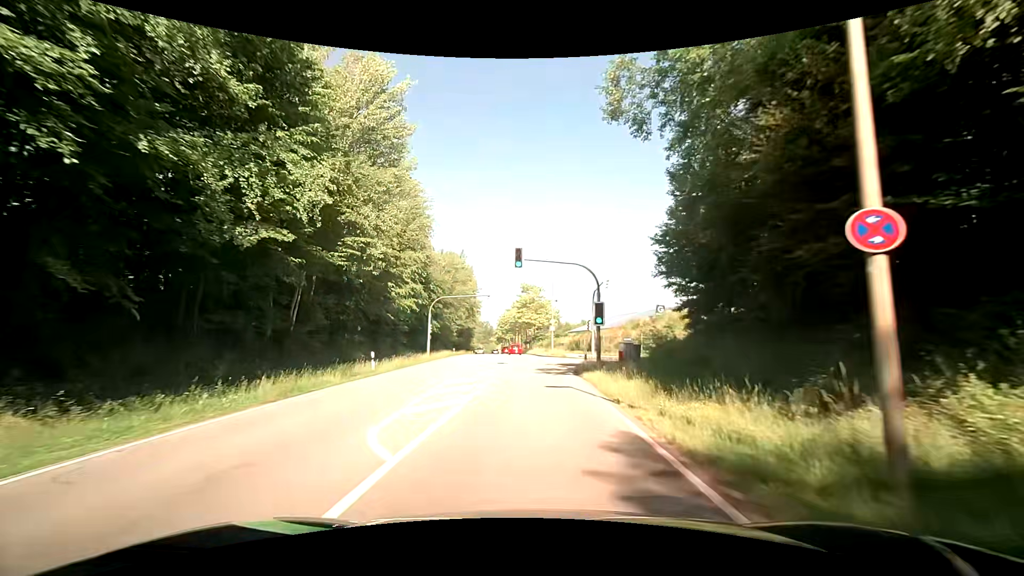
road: secondary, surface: asphalt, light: Day
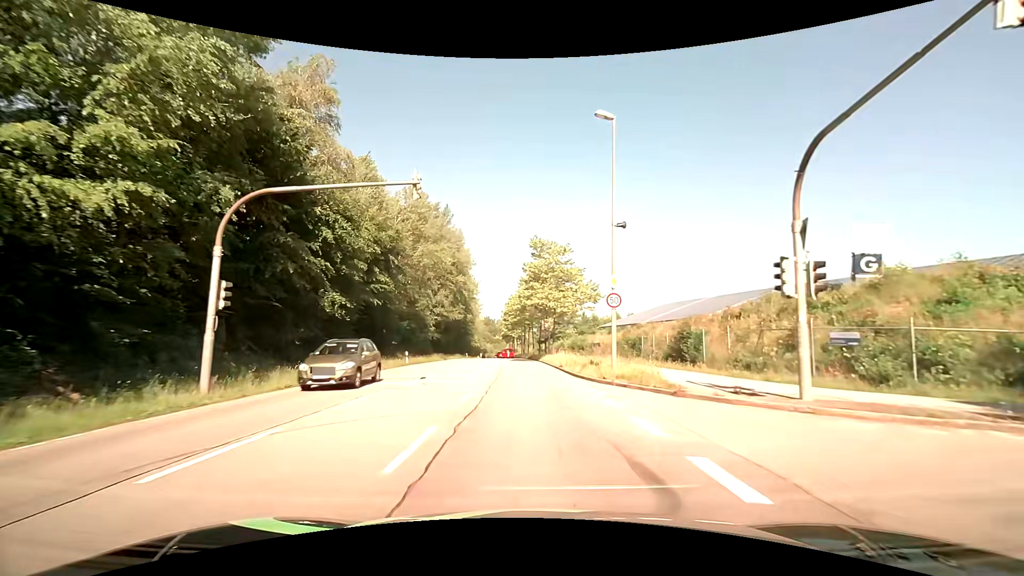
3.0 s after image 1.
(-0.1, +33.9) m; -2°
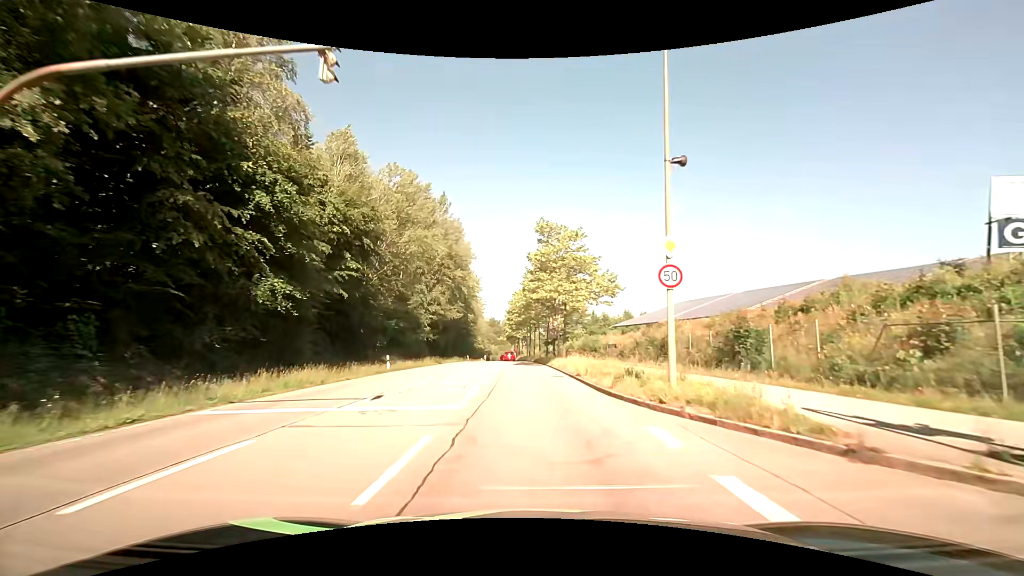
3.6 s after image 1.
(0.0, +6.9) m; 0°
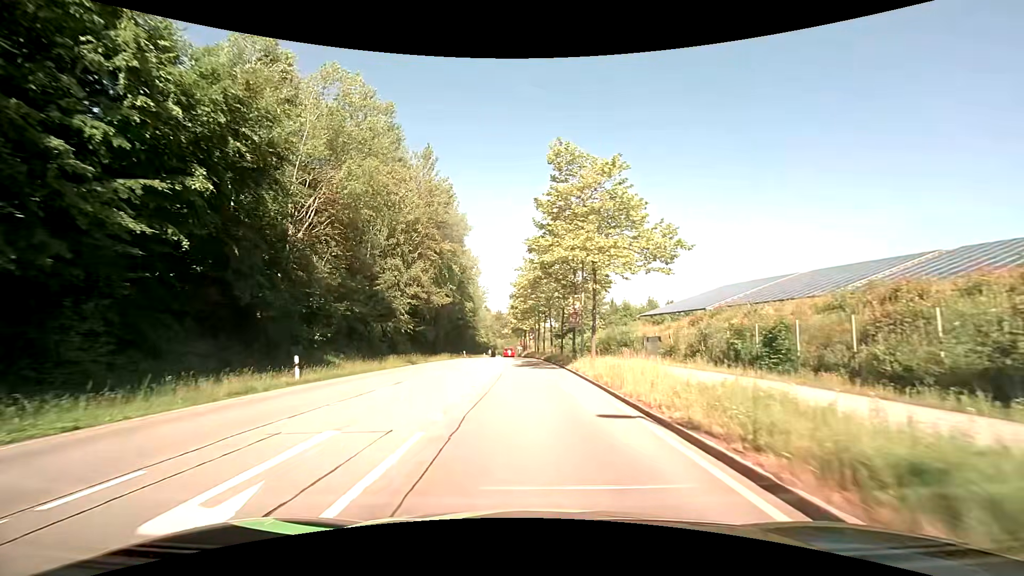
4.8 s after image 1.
(-0.1, +14.1) m; -1°
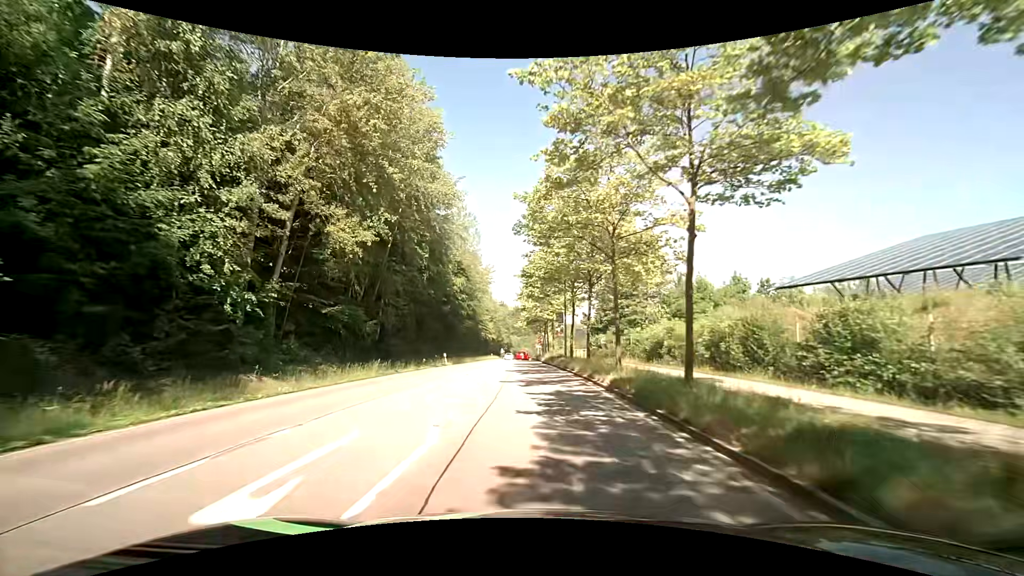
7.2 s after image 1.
(-0.5, +29.3) m; -2°
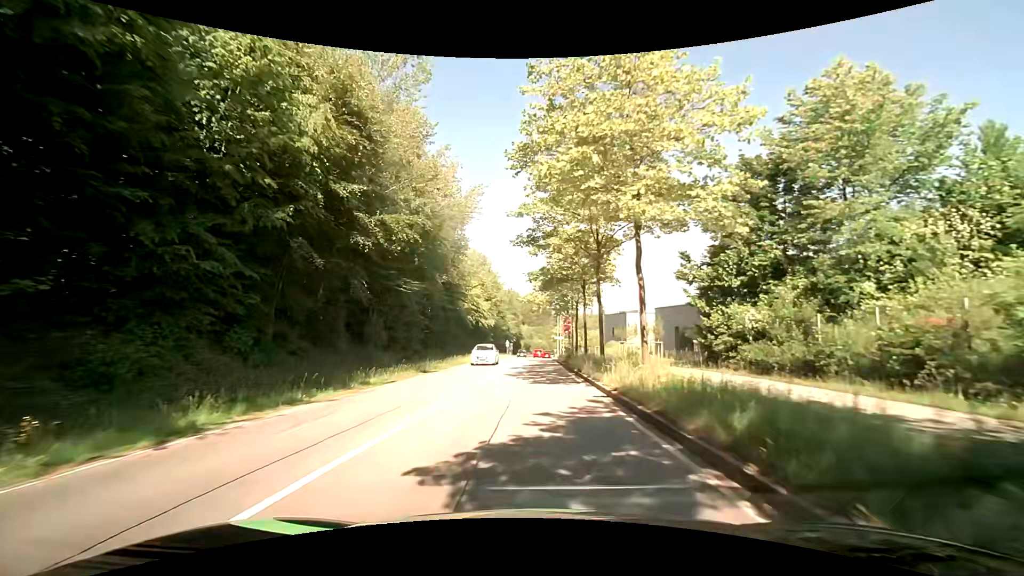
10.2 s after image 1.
(-0.2, +37.0) m; -1°
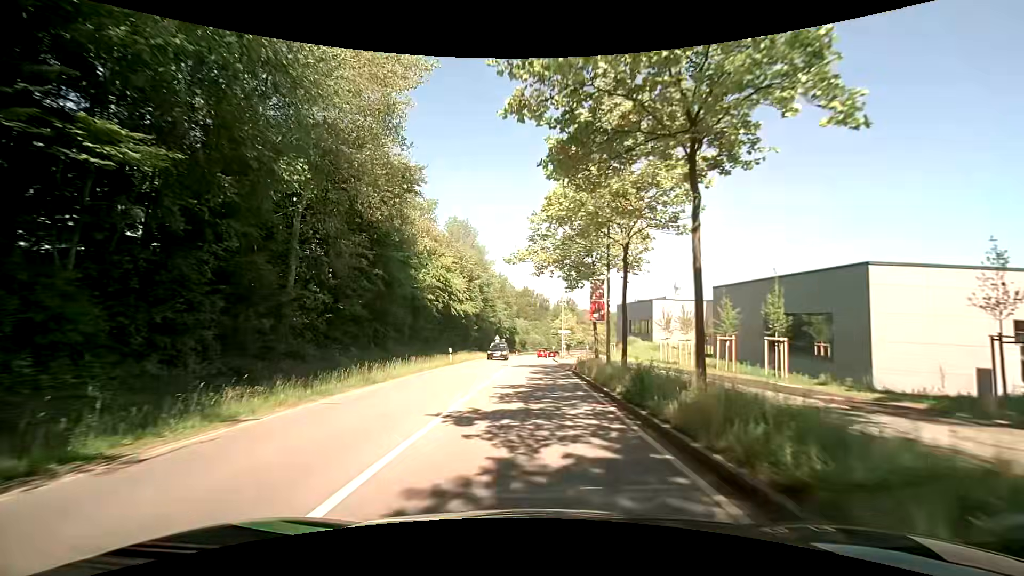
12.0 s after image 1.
(-0.1, +20.8) m; +1°
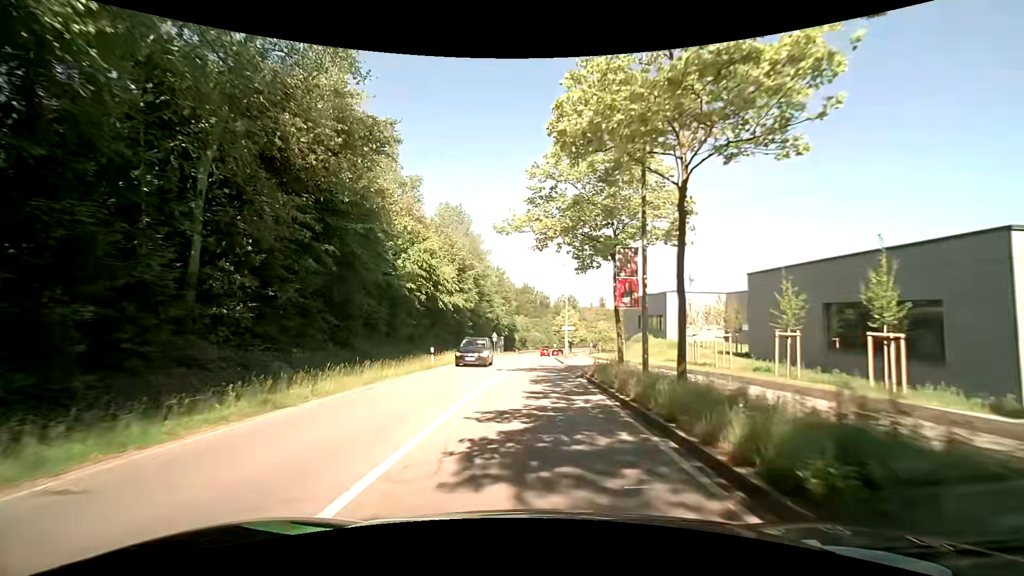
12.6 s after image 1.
(-0.1, +6.5) m; 0°
